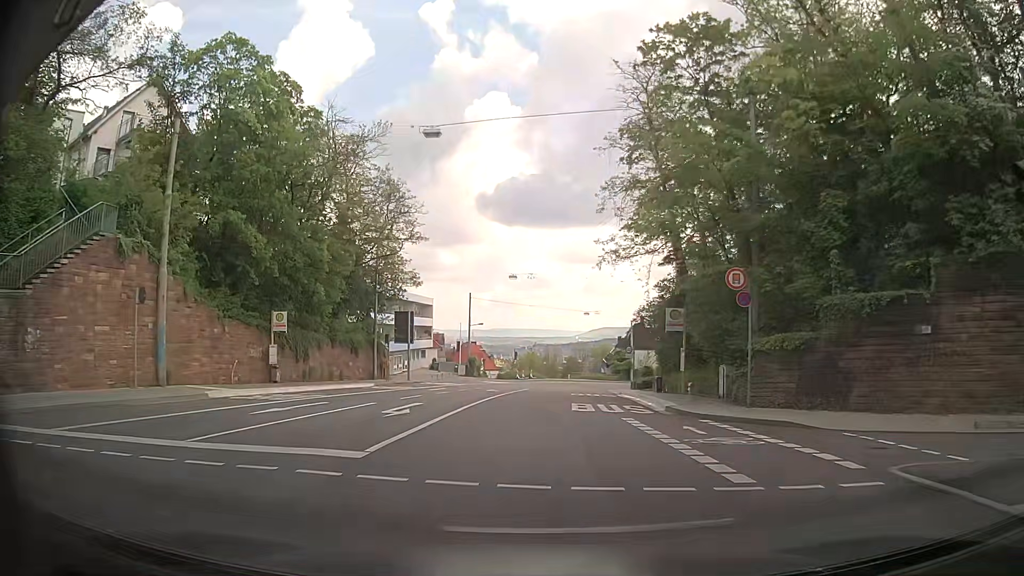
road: secondary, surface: asphalt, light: Day
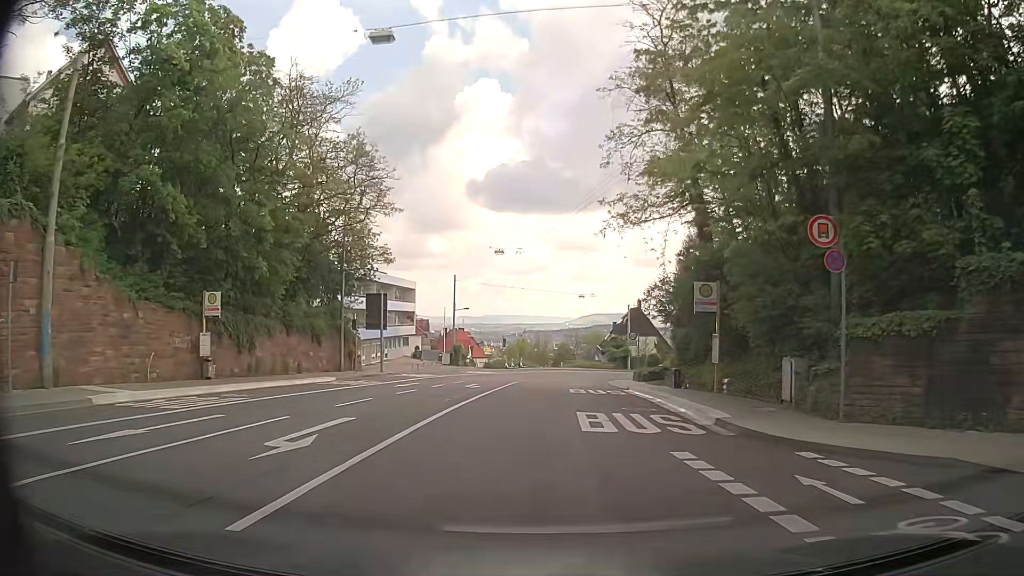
(+0.1, +6.3) m; +2°
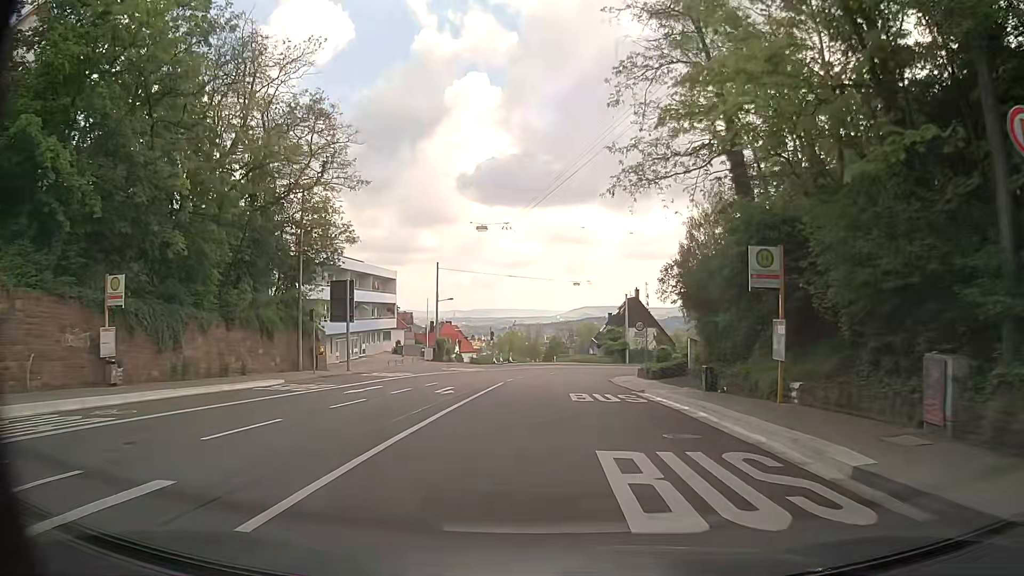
(+0.1, +6.4) m; 0°
(0, +10) (+1, +20) (+1, +30) (+2, +40) (+3, +50) (+6, +59) (+11, +68) (+18, +75) (+26, +81) (+35, +85) m
